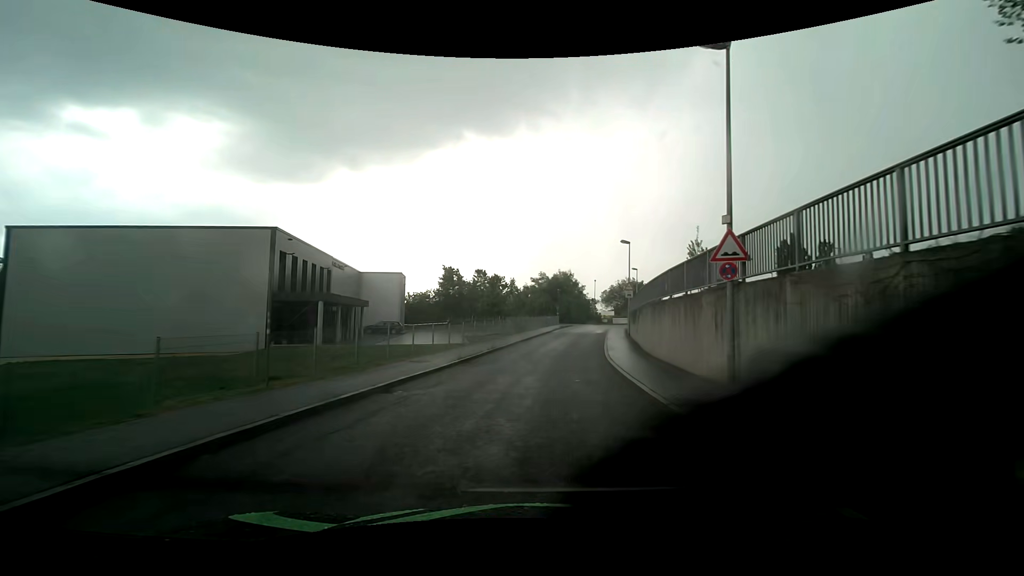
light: Day
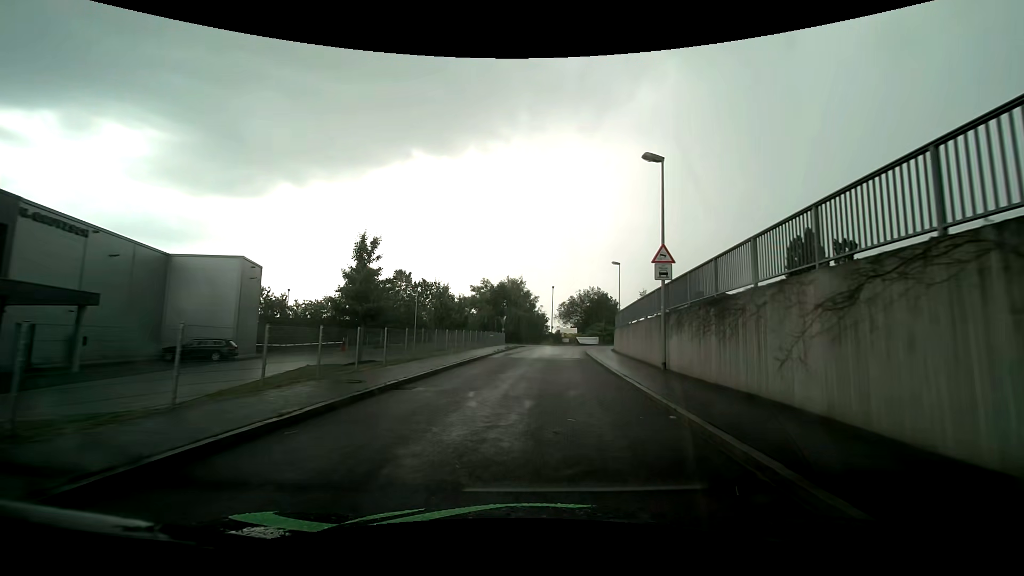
(+1.2, +23.6) m; +6°
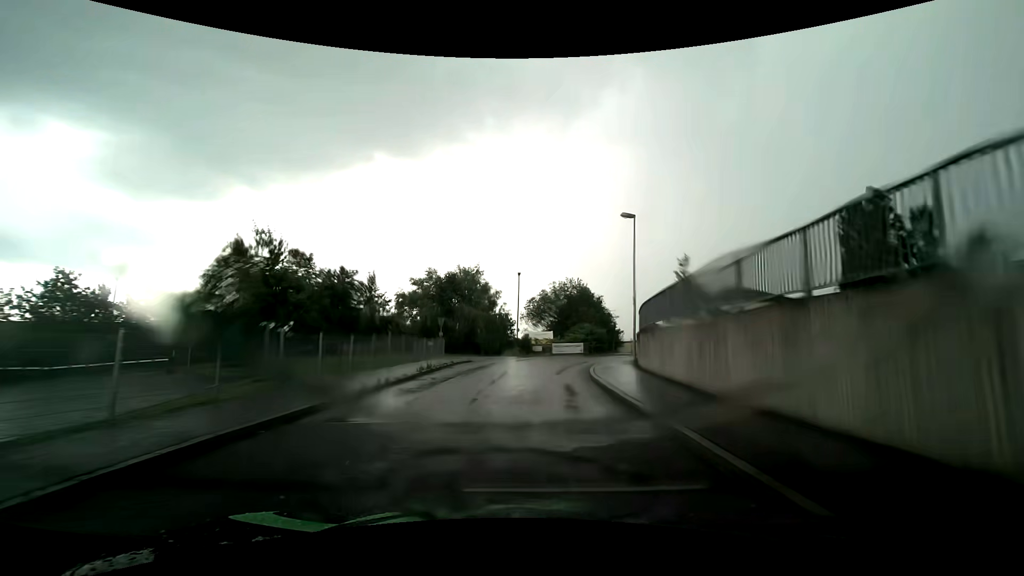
(+0.9, +20.6) m; +4°
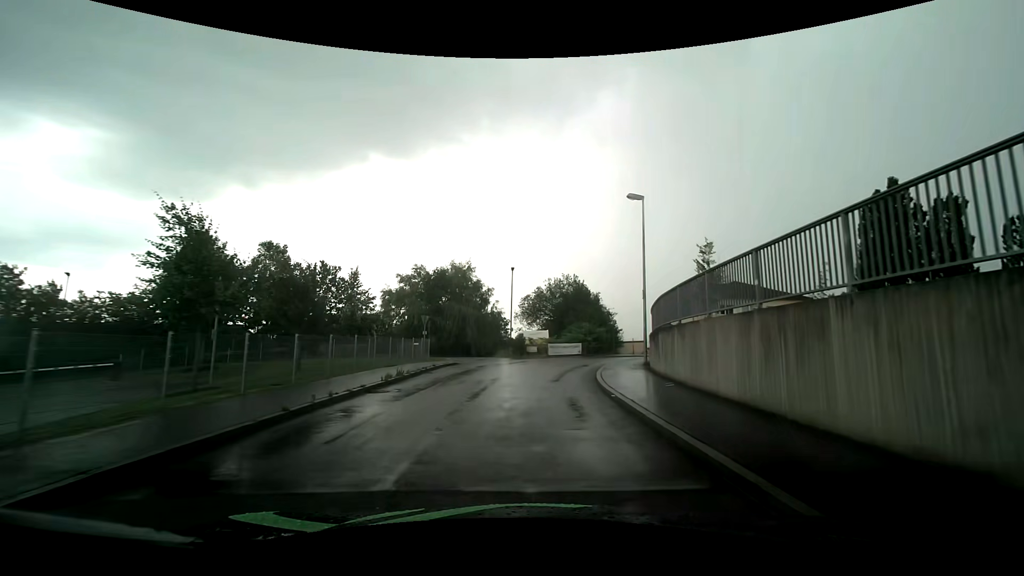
(0.0, +3.7) m; +1°
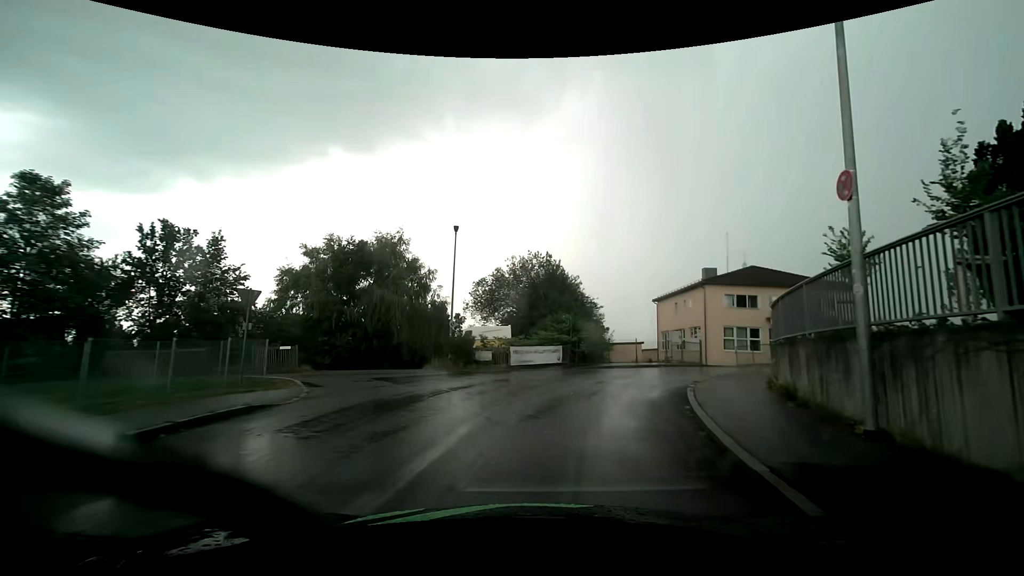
(+0.4, +17.0) m; +4°
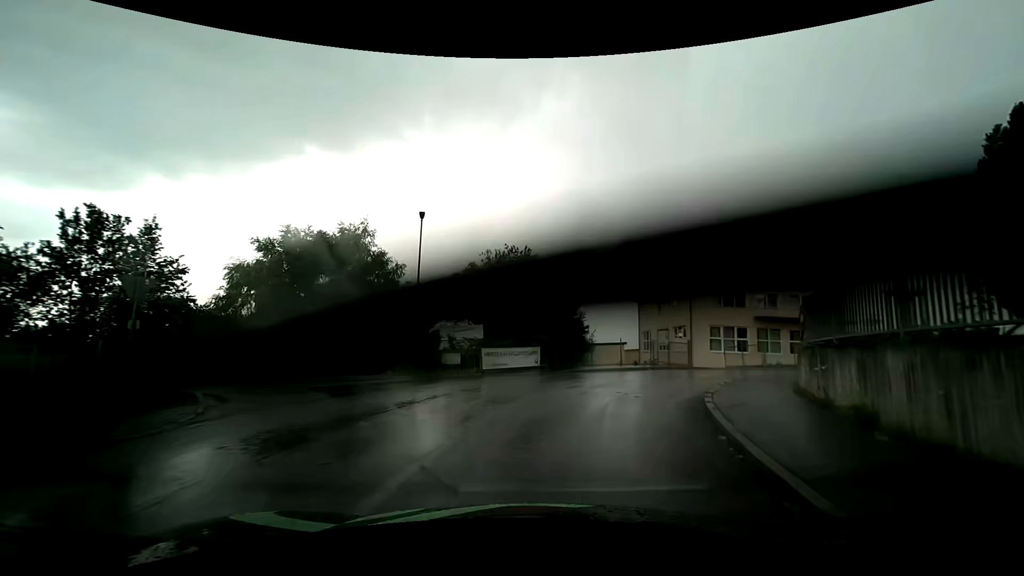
(+0.1, +3.2) m; +2°
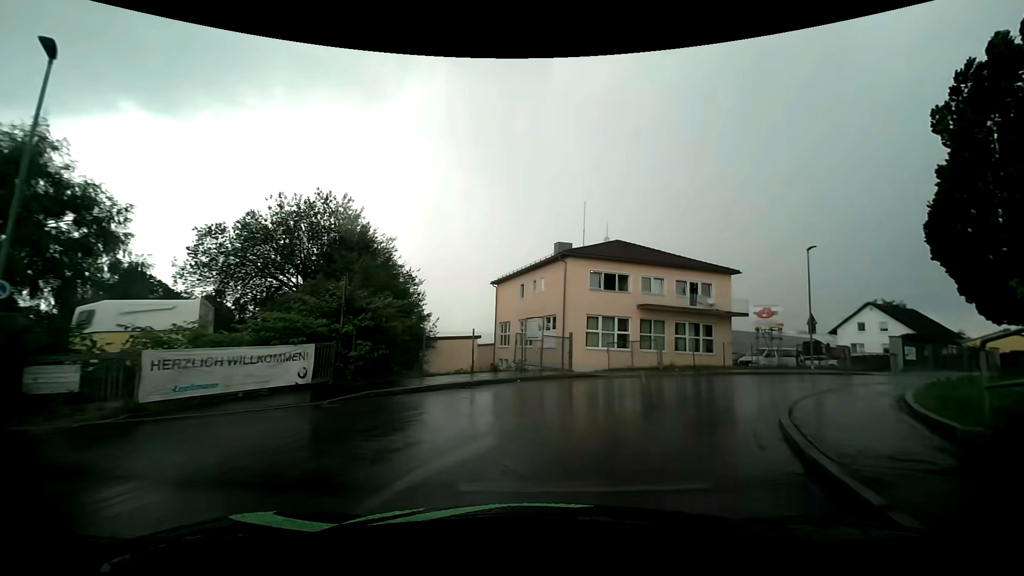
(+1.6, +12.6) m; +17°
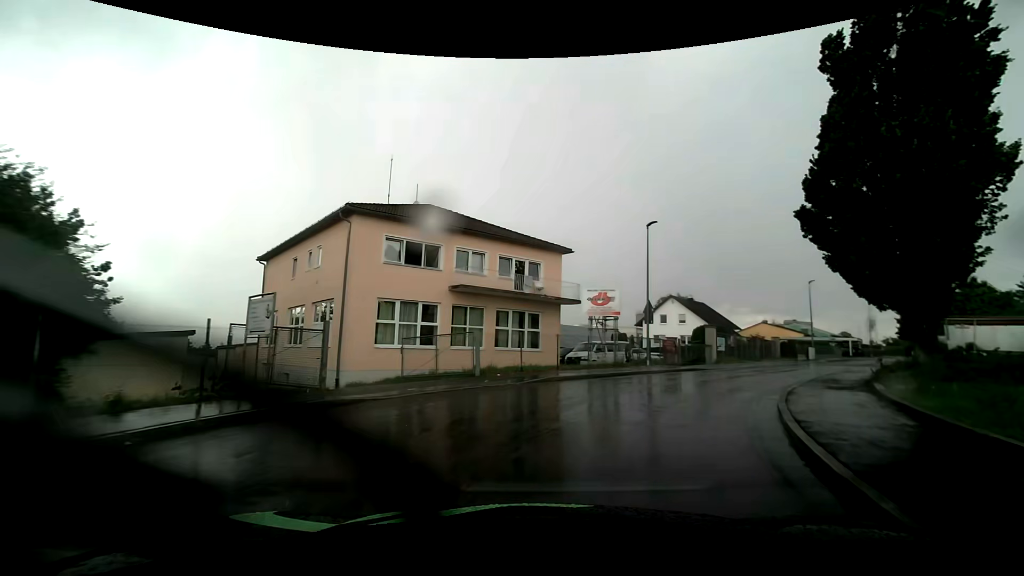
(+1.6, +9.4) m; +20°
(+2, +10) (+7, +19) (+13, +27) (+19, +34) (+26, +42) (+33, +49) (+39, +56) (+46, +64) (+53, +71) (+60, +78) m
